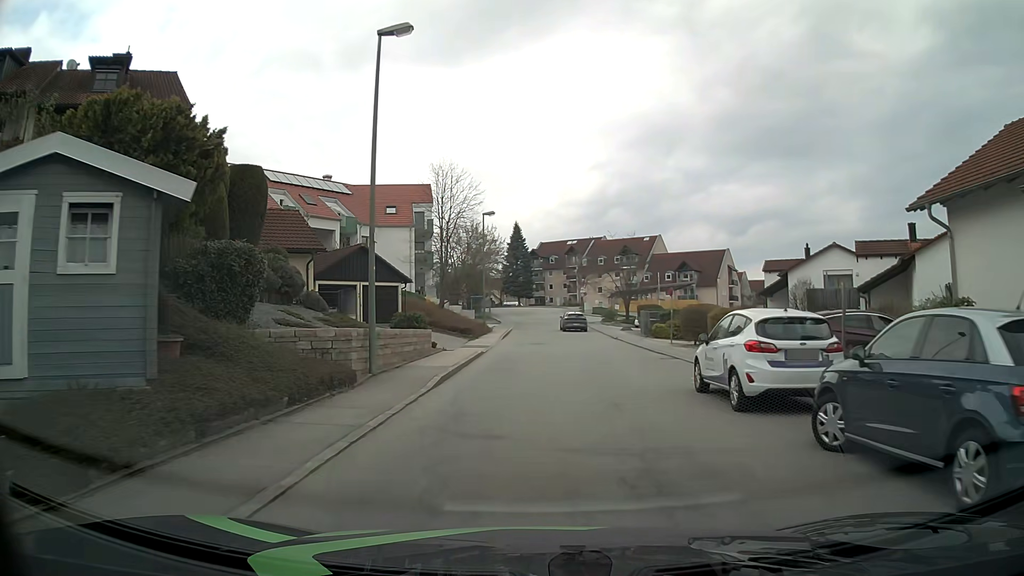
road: residential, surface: asphalt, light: Day
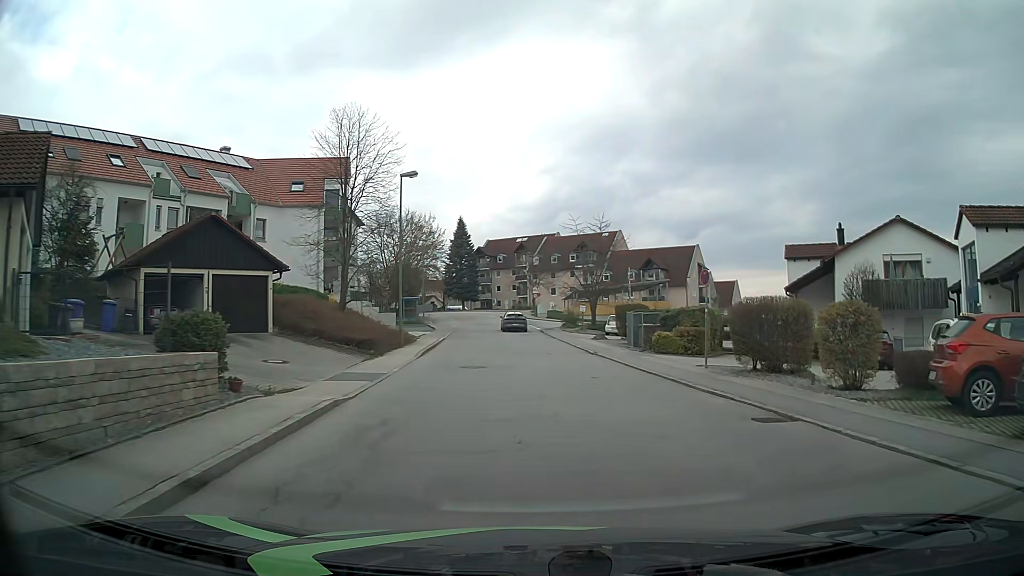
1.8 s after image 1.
(+0.3, +13.3) m; +5°
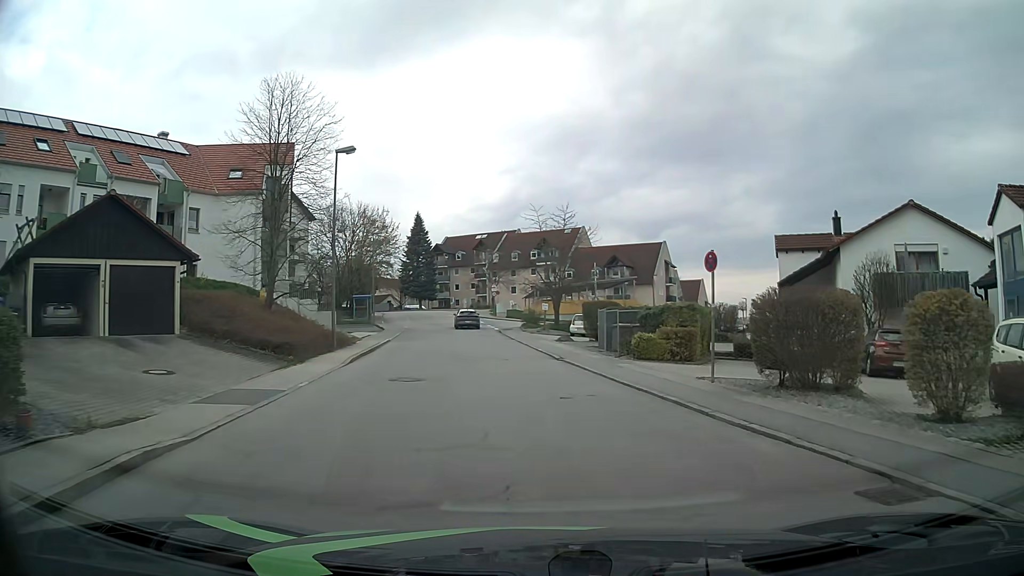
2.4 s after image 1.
(+0.1, +4.5) m; +3°
